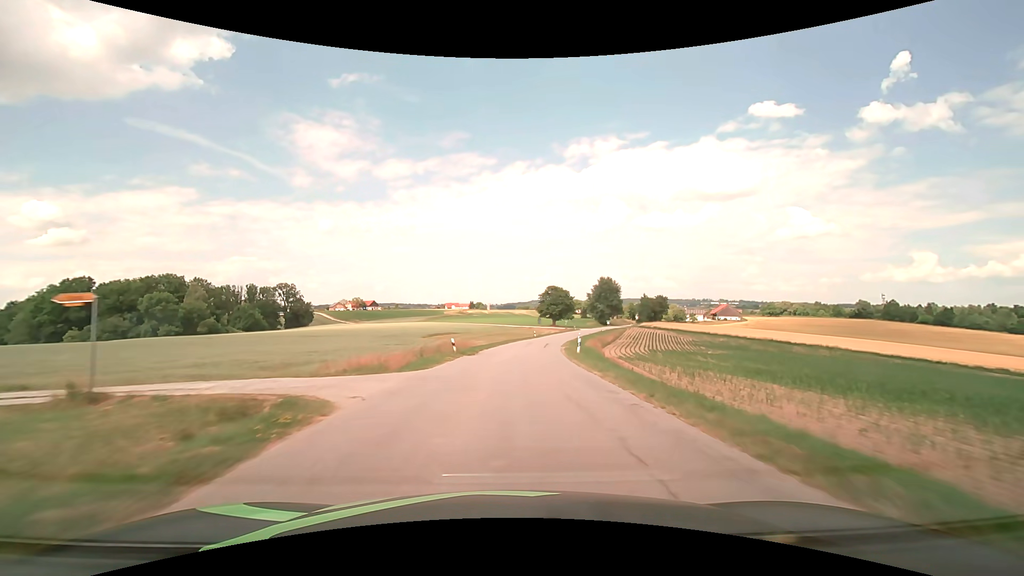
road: tertiary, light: Day
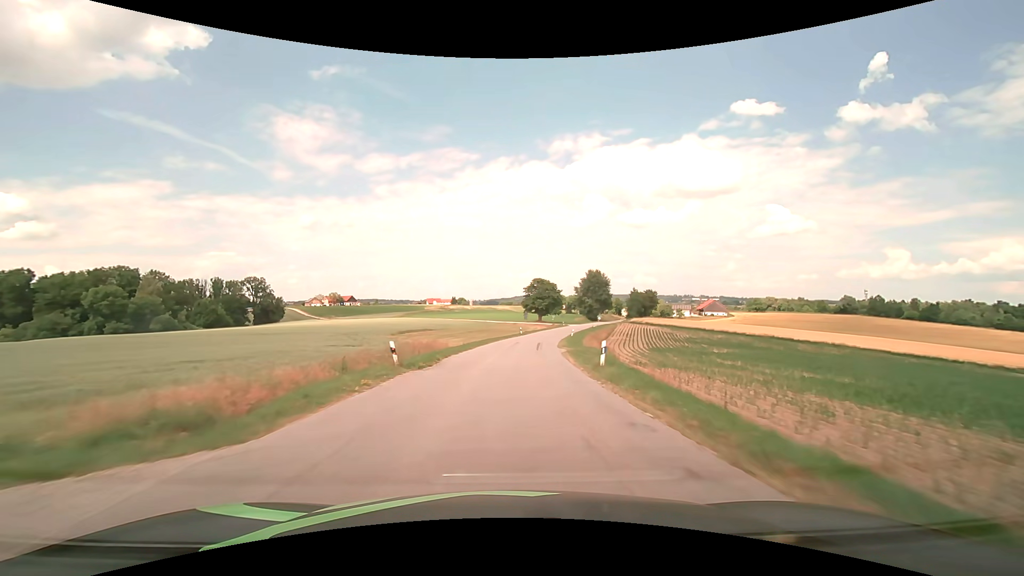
(+0.2, +11.4) m; +2°
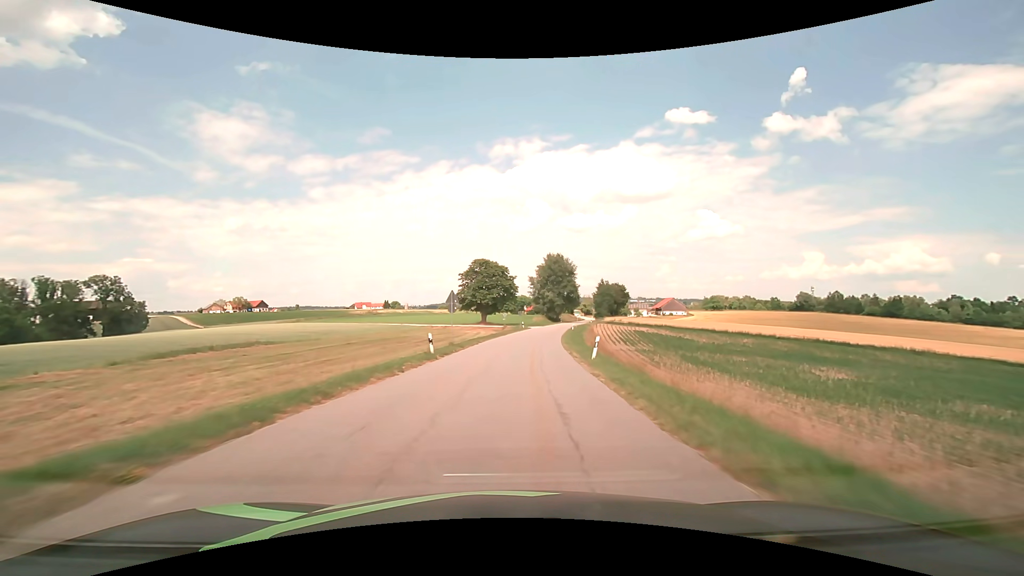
(+2.6, +45.7) m; +7°
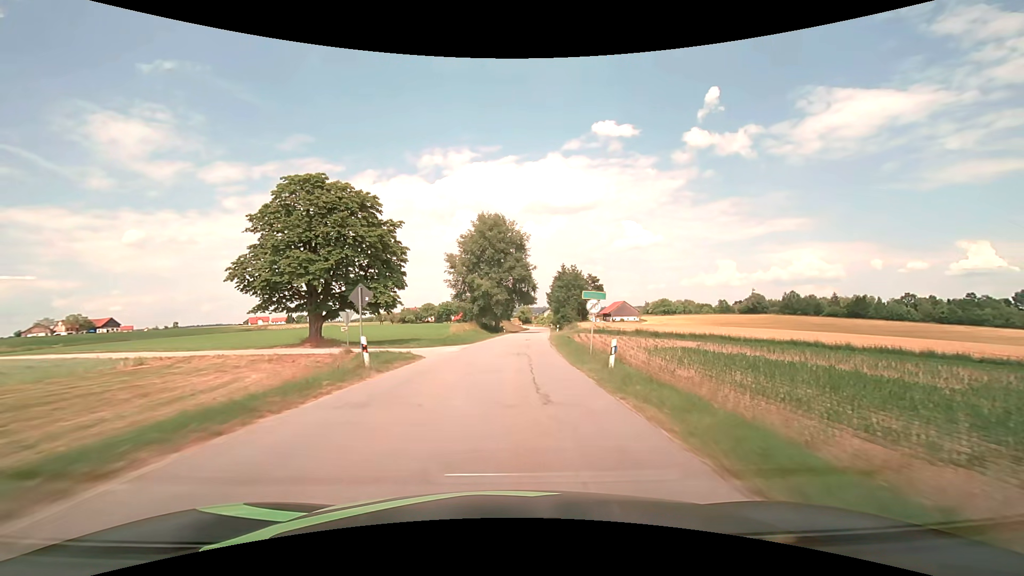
(+4.1, +56.2) m; +8°
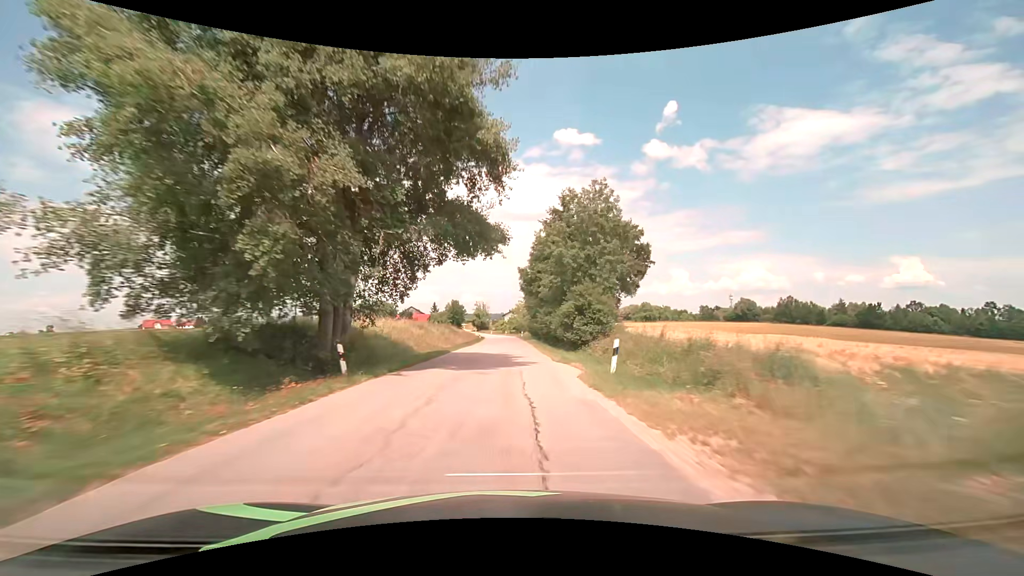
(+2.7, +57.7) m; +5°
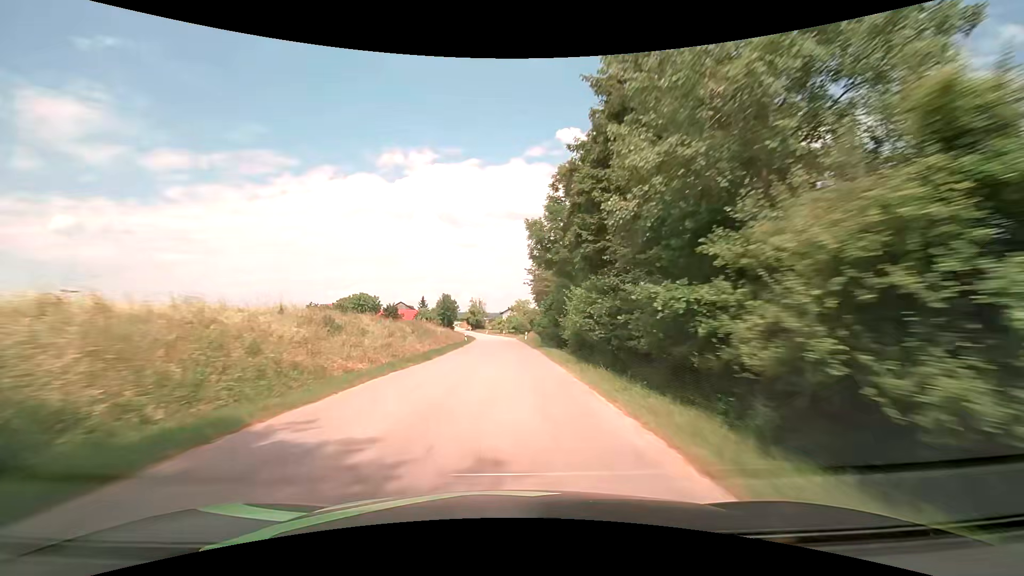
(+0.1, +24.8) m; 0°
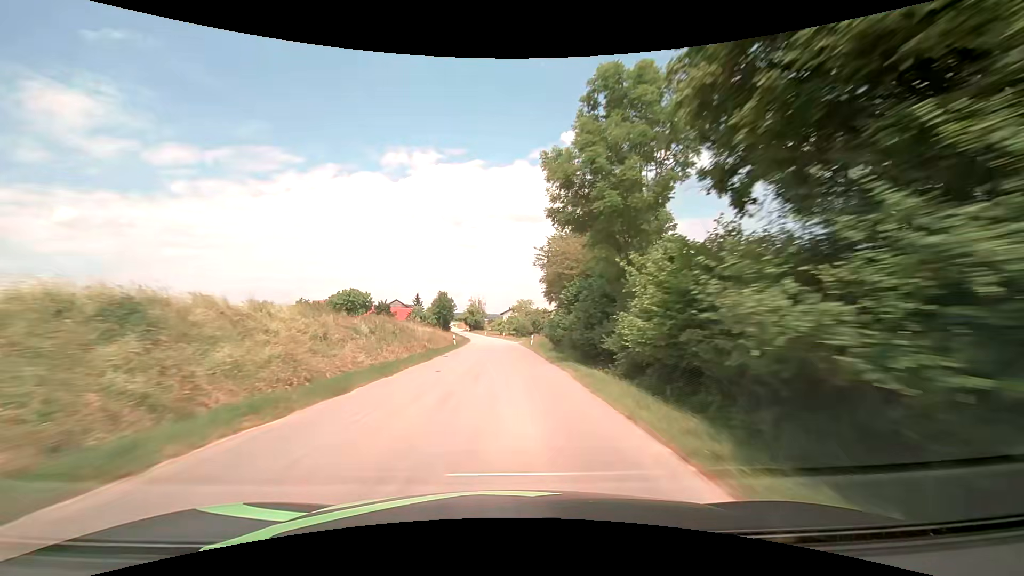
(0.0, +12.8) m; 0°
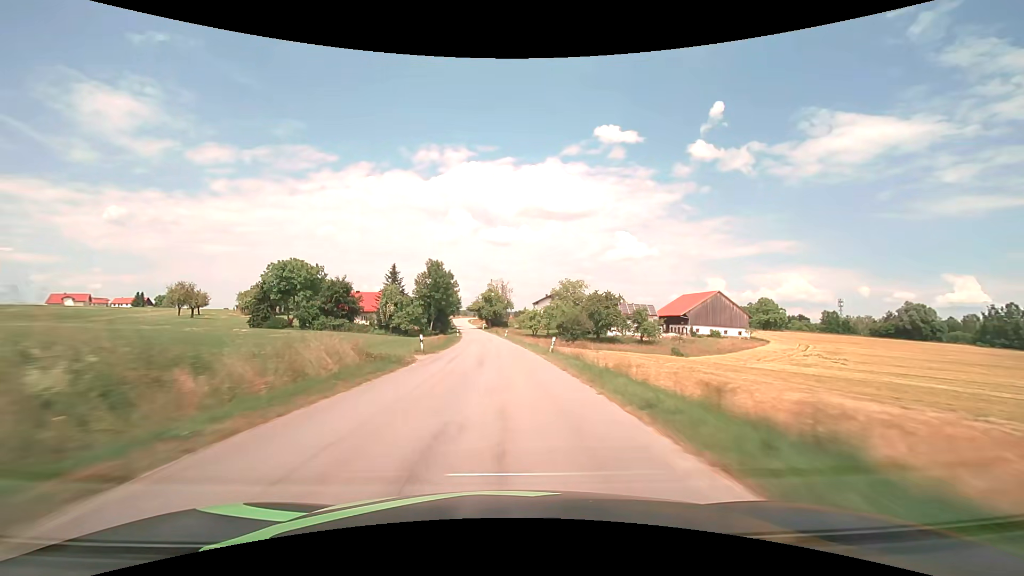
(-1.1, +68.0) m; -3°
(0, +10) (0, +20) (-1, +30) (-1, +40) (-2, +50) (-2, +60) (-3, +70) (-4, +80) (-5, +90) (-6, +100) m
